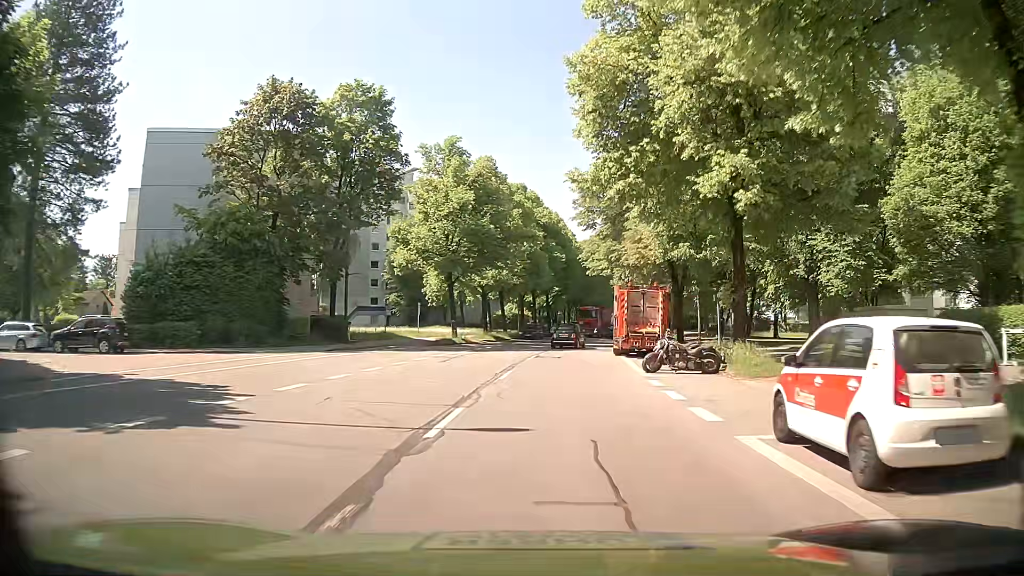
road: secondary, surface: asphalt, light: Day
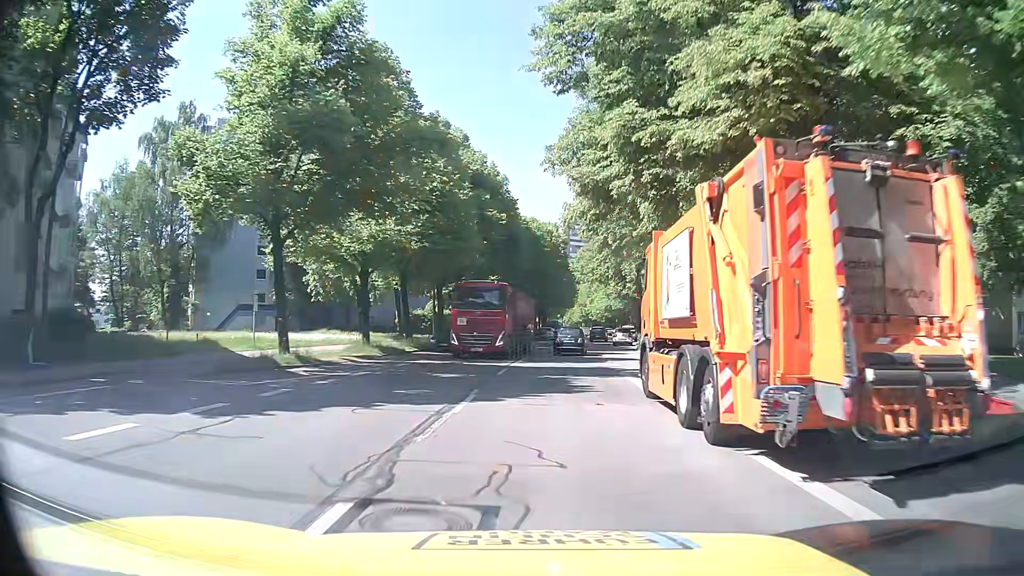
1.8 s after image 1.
(+0.3, +23.9) m; +4°
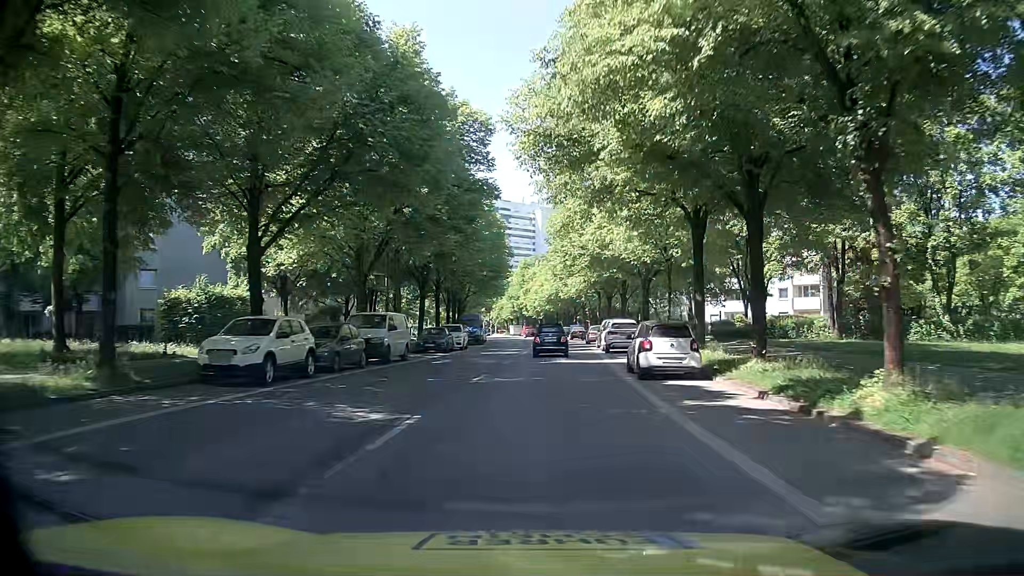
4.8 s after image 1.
(+2.0, +39.5) m; +6°
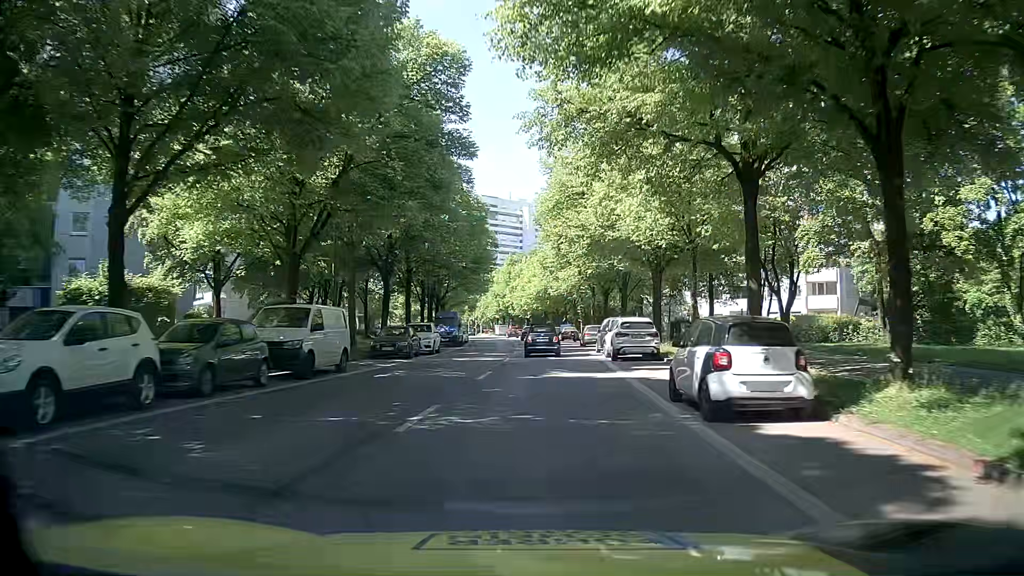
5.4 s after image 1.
(0.0, +7.7) m; +1°
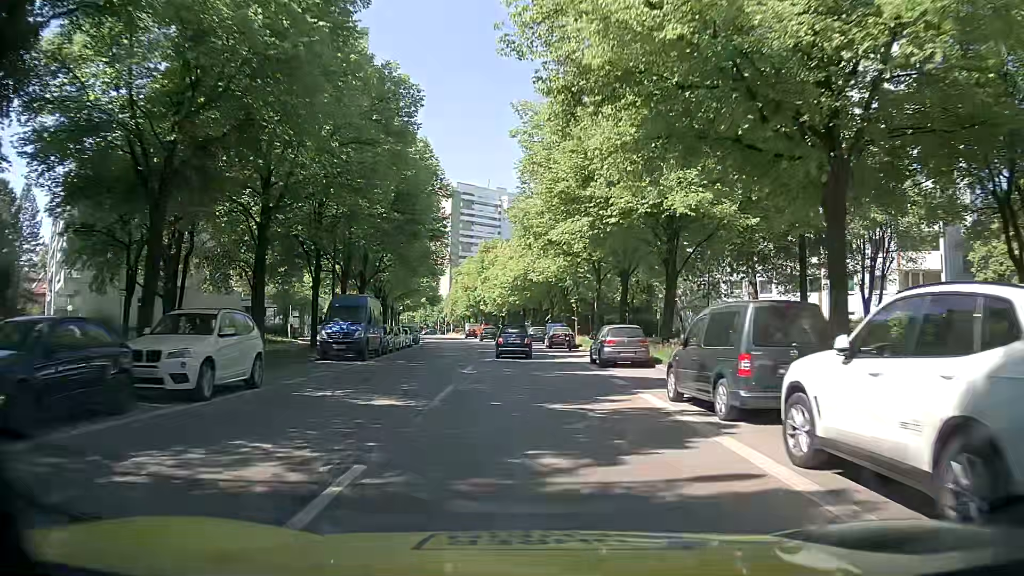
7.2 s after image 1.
(+0.4, +23.1) m; +2°
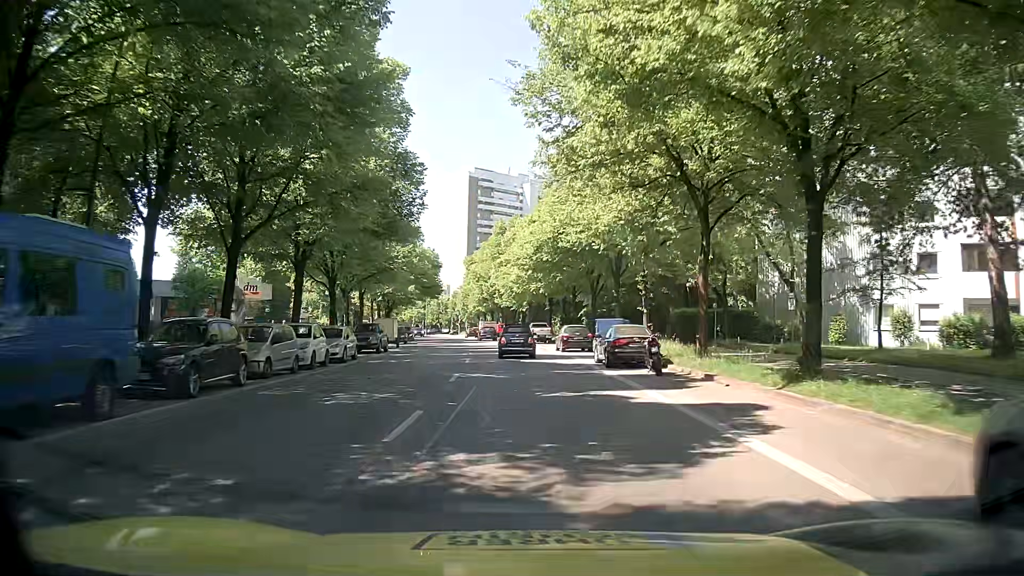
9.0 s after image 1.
(-0.3, +22.7) m; -3°
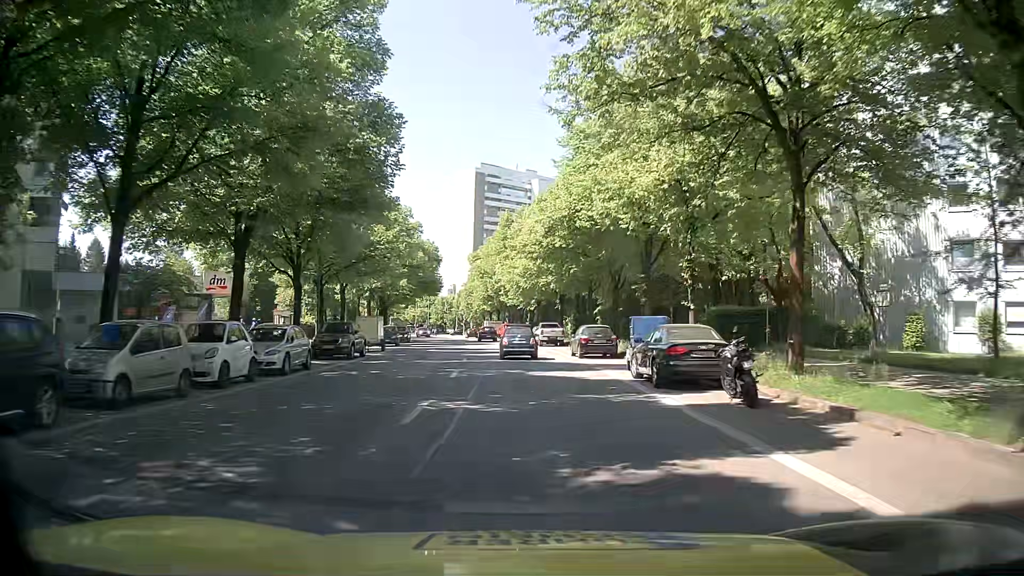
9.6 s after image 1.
(0.0, +7.5) m; +1°
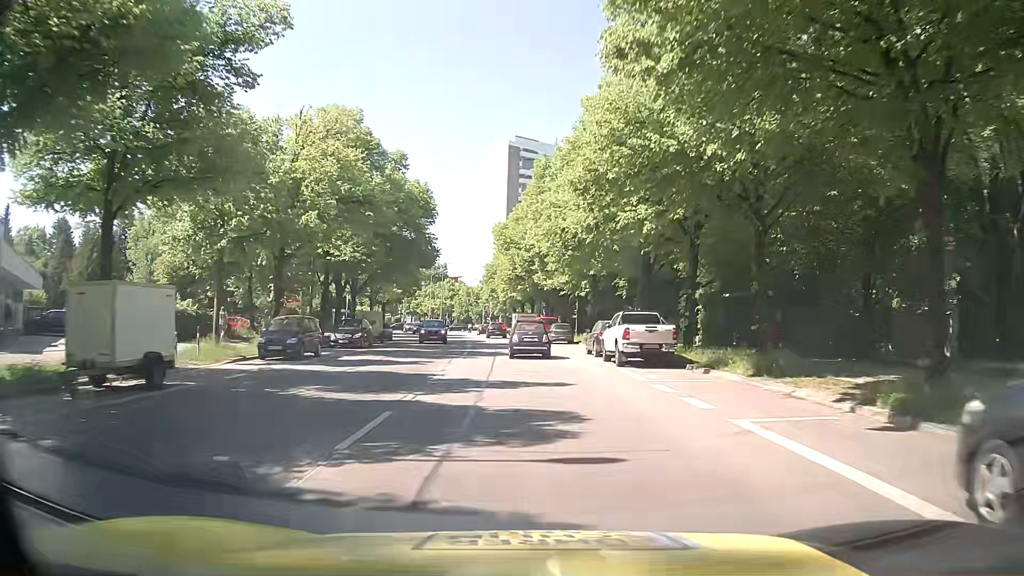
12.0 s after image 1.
(-1.1, +29.3) m; -5°
